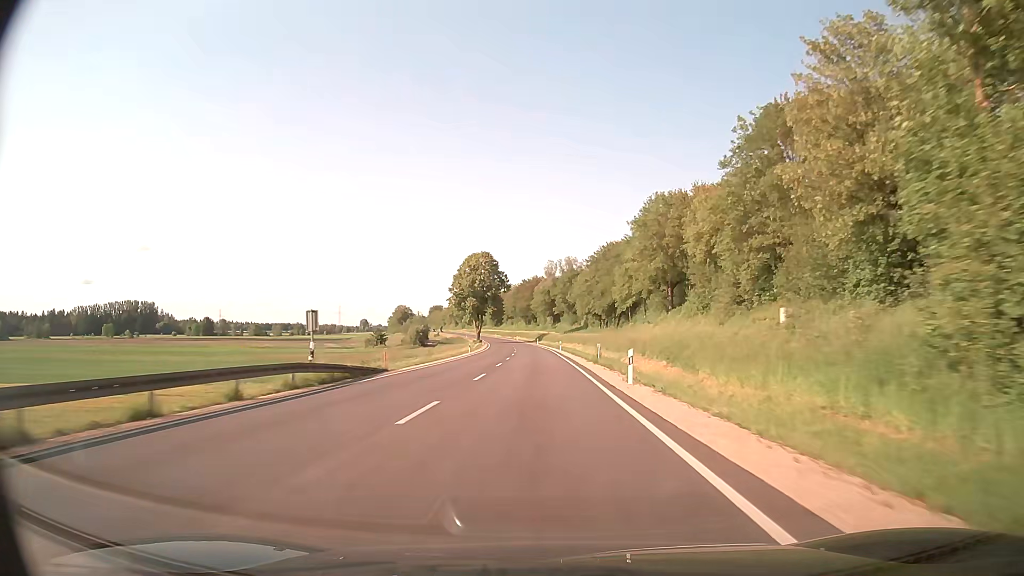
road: secondary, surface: asphalt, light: Day
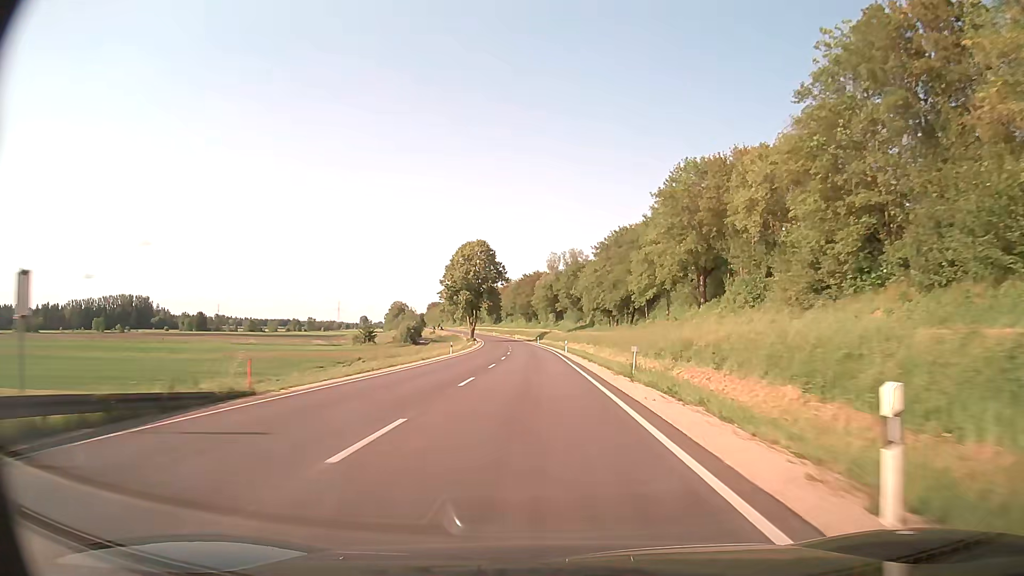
(0.0, +15.4) m; 0°
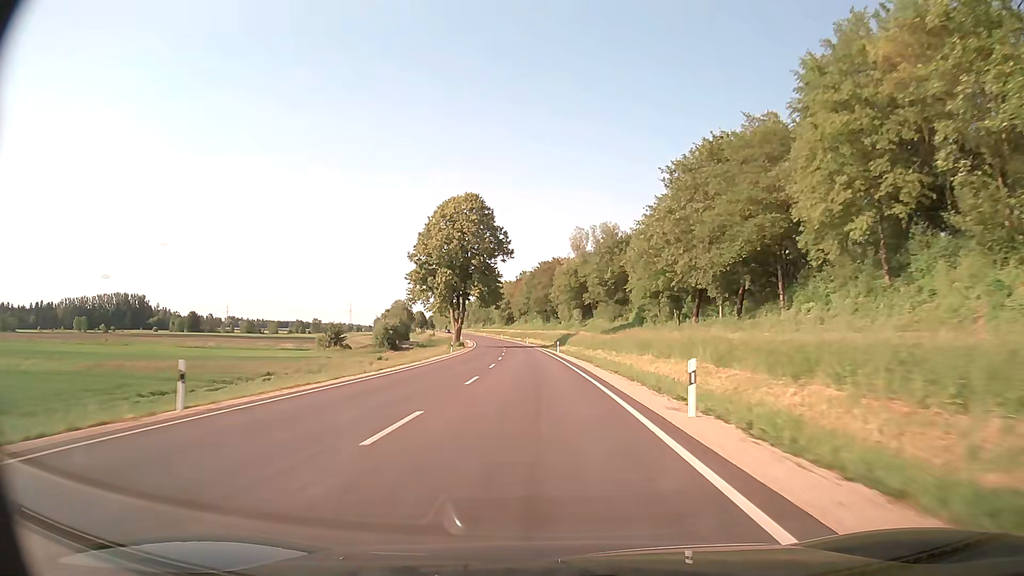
(-0.7, +46.5) m; -2°
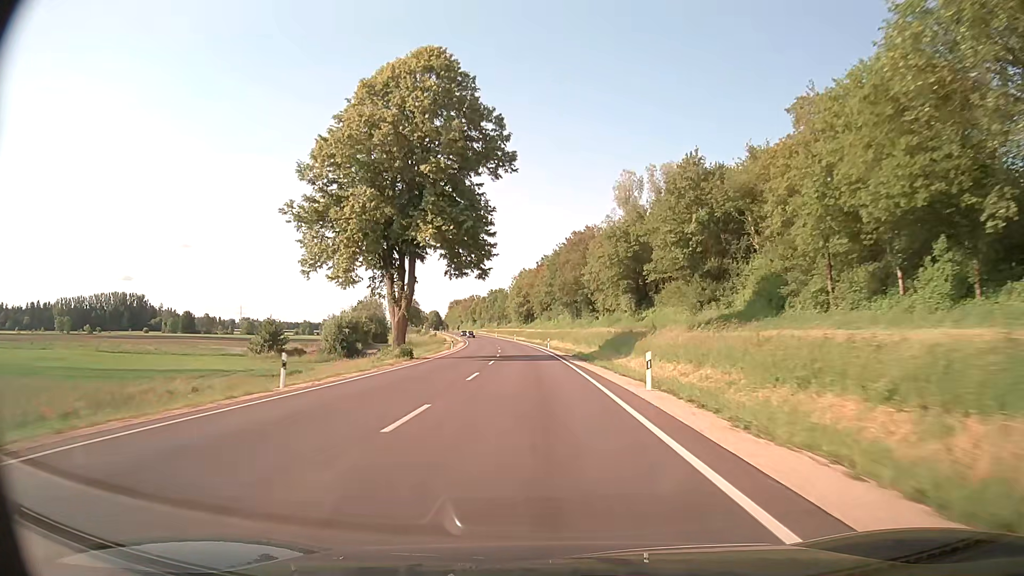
(-0.9, +46.8) m; -2°
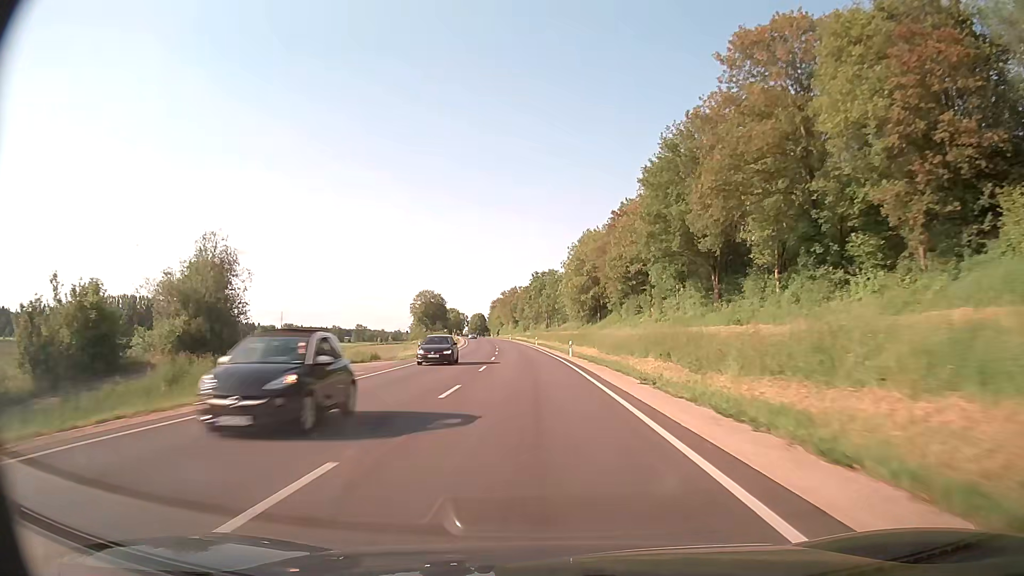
(-3.1, +78.2) m; -5°
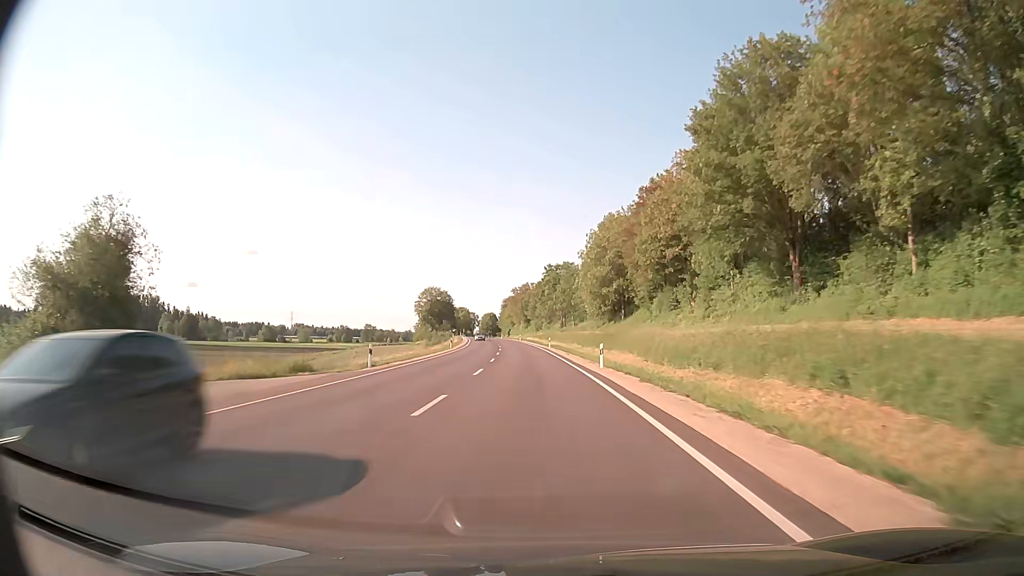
(-0.2, +15.6) m; -1°
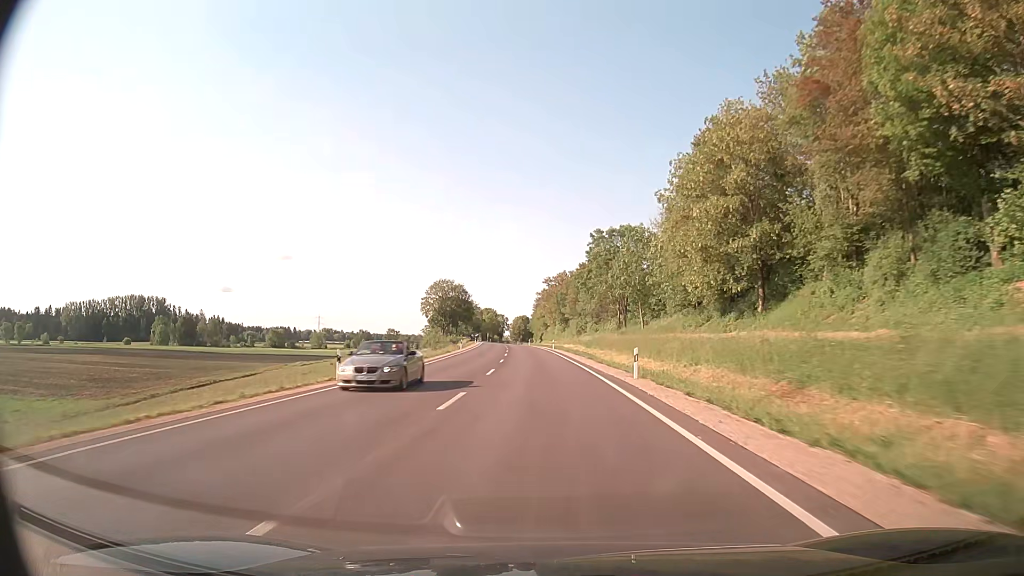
(-1.3, +46.7) m; -3°
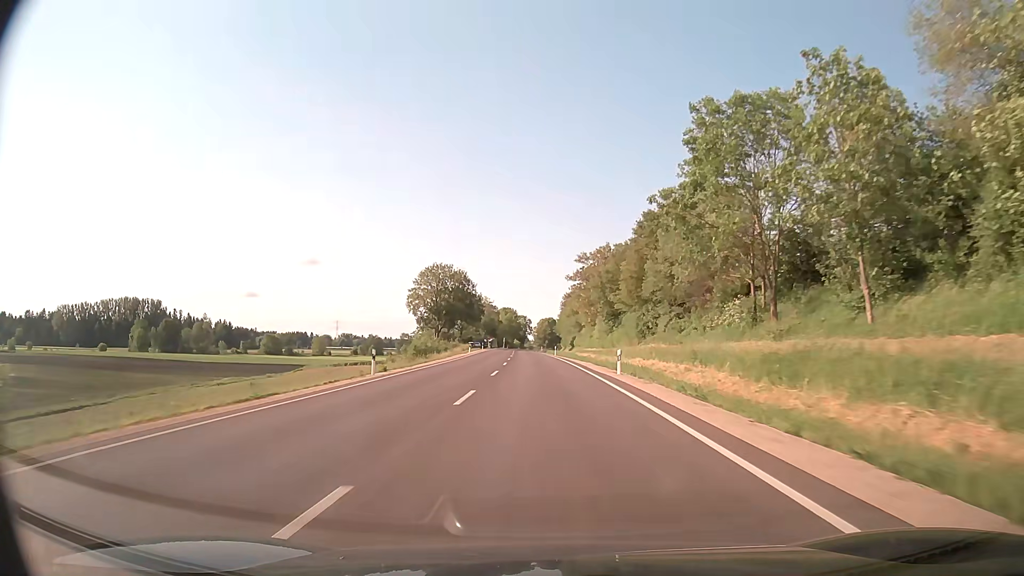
(-1.1, +46.4) m; -2°
(0, +10) (0, +20) (0, +30) (-1, +40) (-1, +50) (-1, +60) (-2, +70) (-2, +80) (-2, +90) (-3, +100) m
